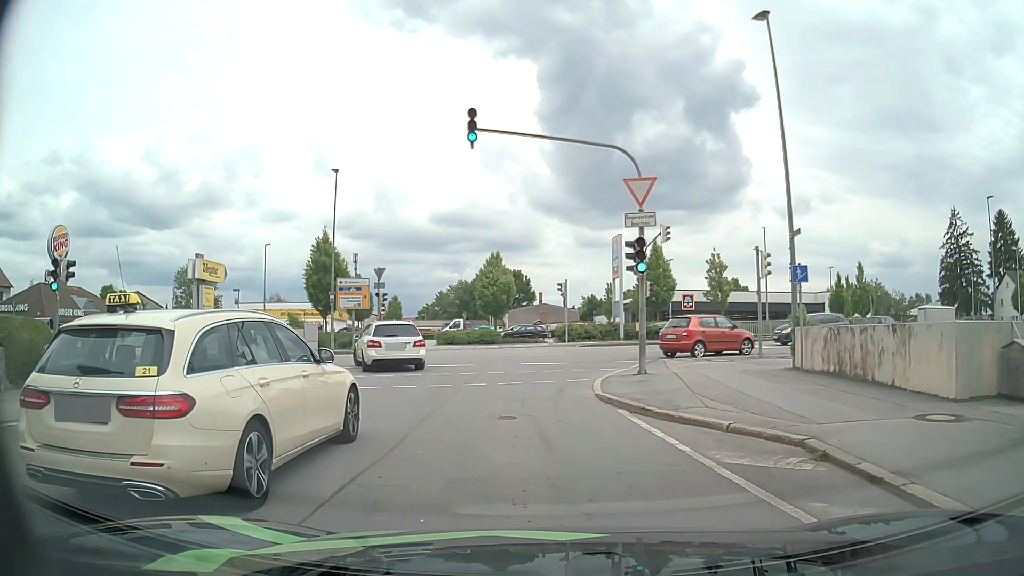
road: residential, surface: asphalt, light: Day
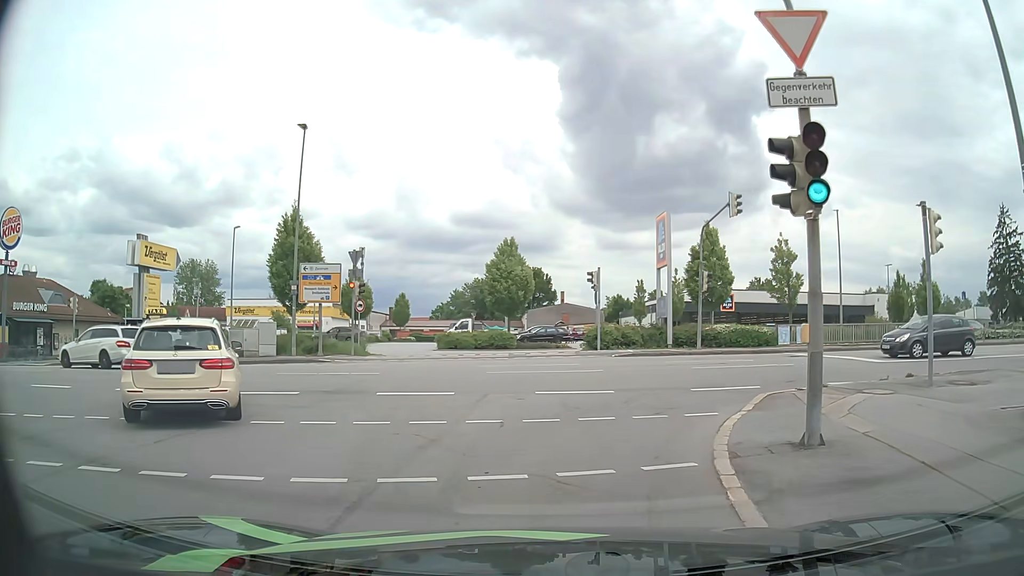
(-0.1, +9.3) m; -1°
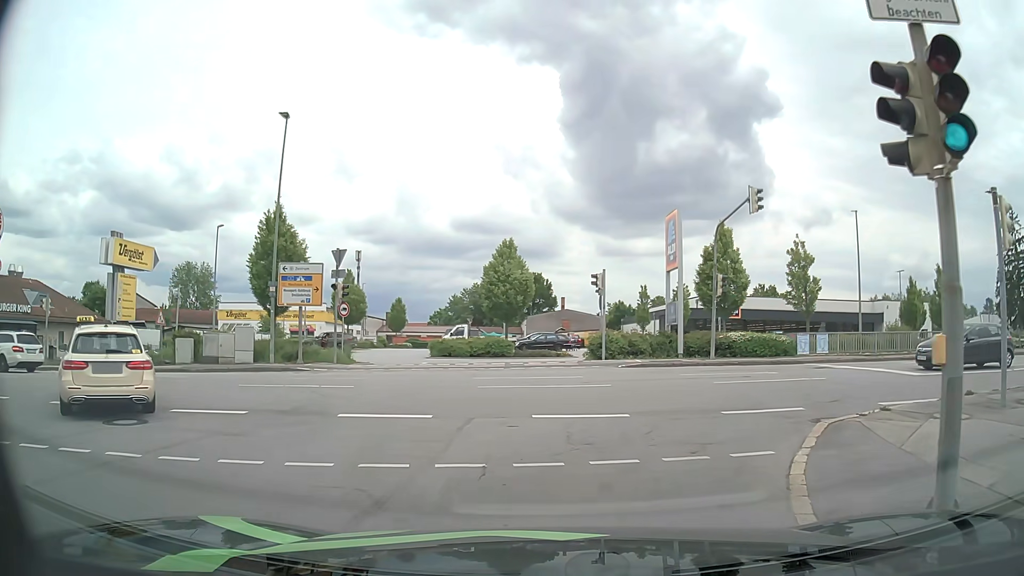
(0.0, +2.5) m; -1°
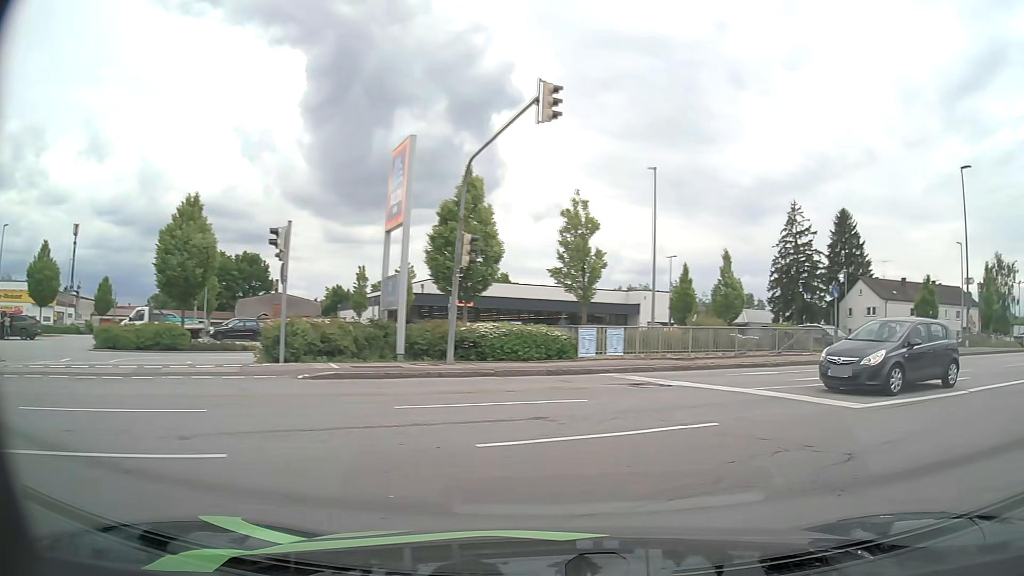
(+1.2, +9.6) m; +24°
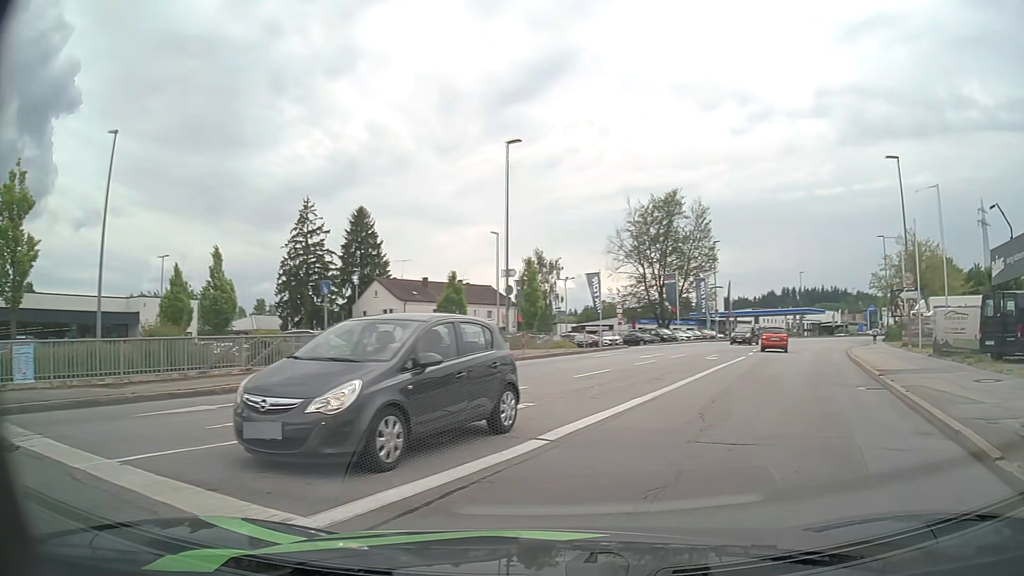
(+2.4, +6.1) m; +42°
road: tertiary
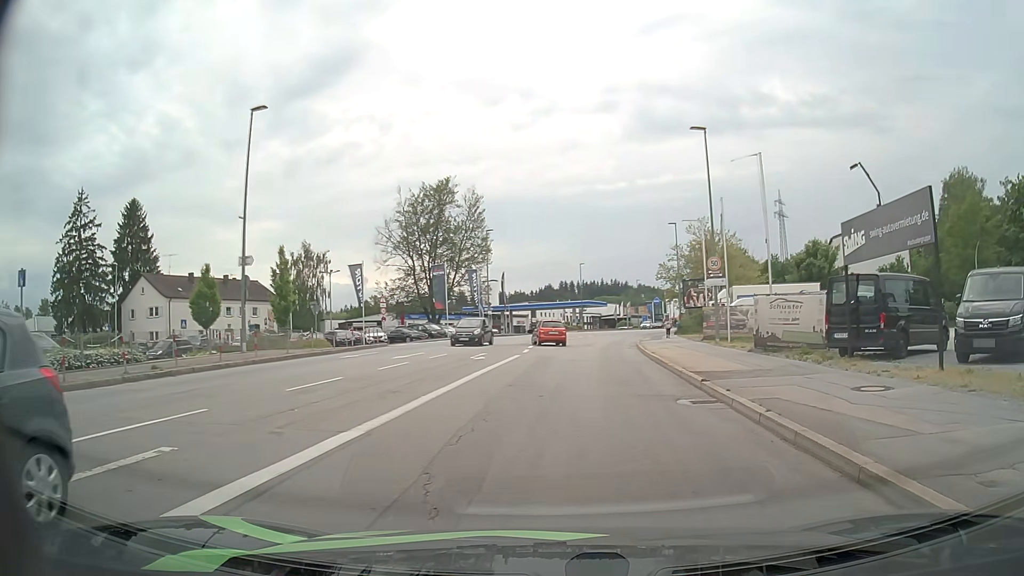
(+0.8, +4.7) m; +18°
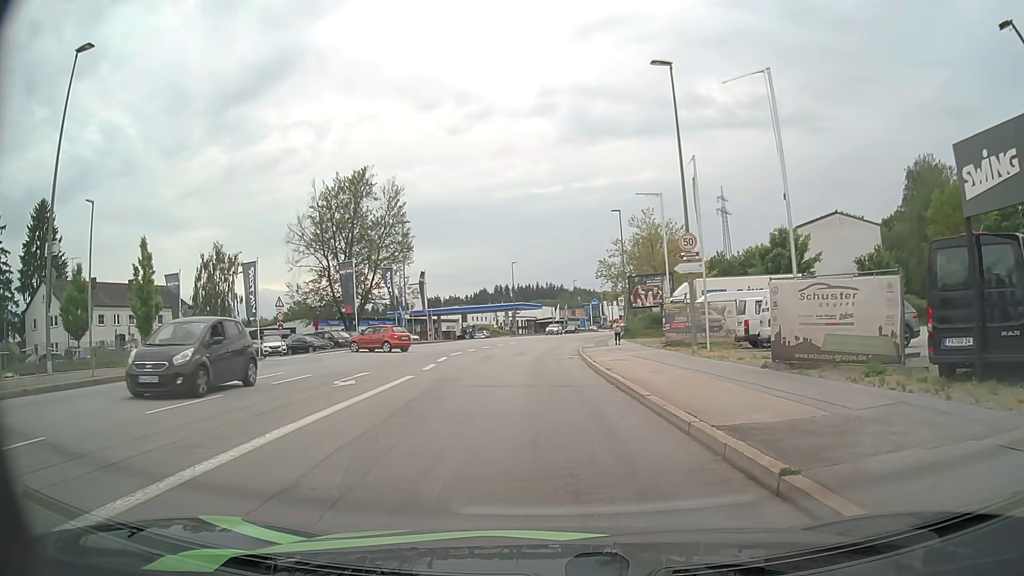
(+0.6, +8.8) m; +5°
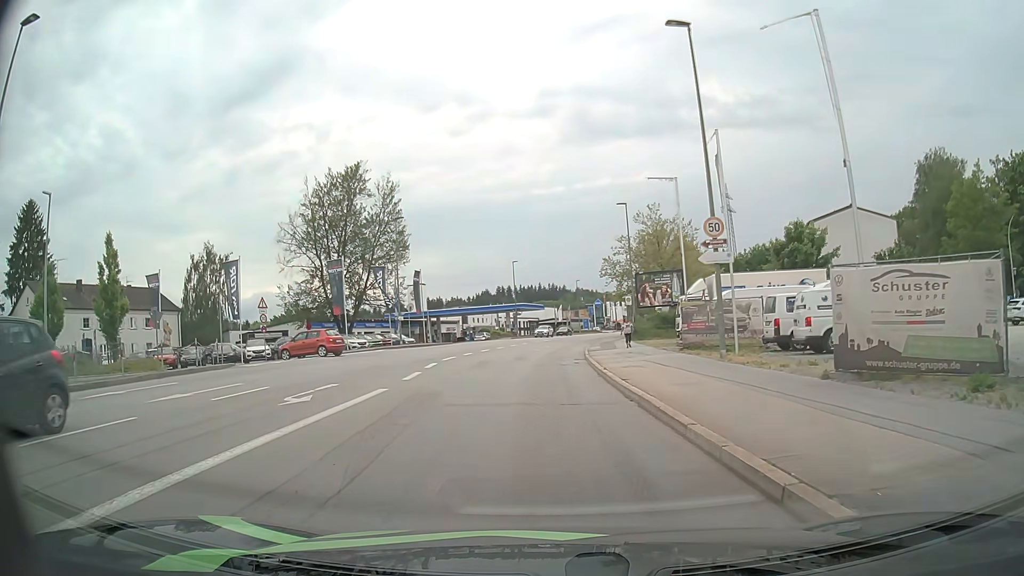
(0.0, +3.4) m; -1°
